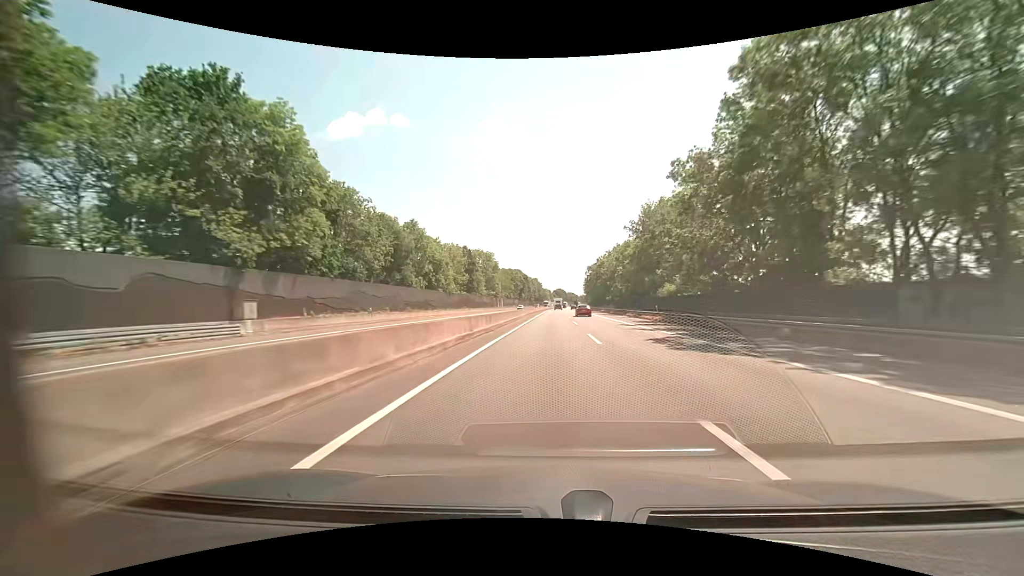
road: motorway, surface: asphalt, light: Day
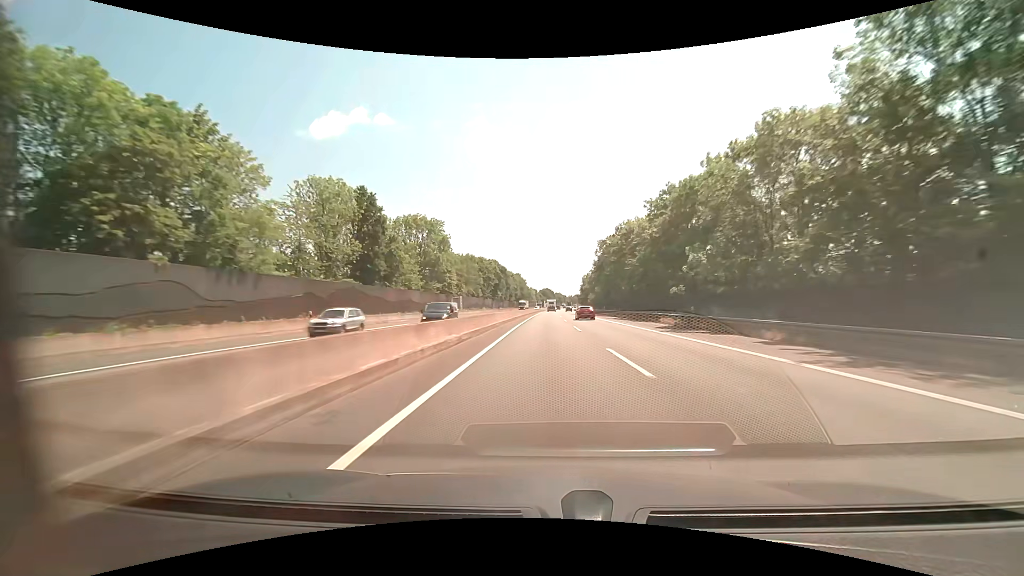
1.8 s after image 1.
(+0.7, +61.6) m; +2°
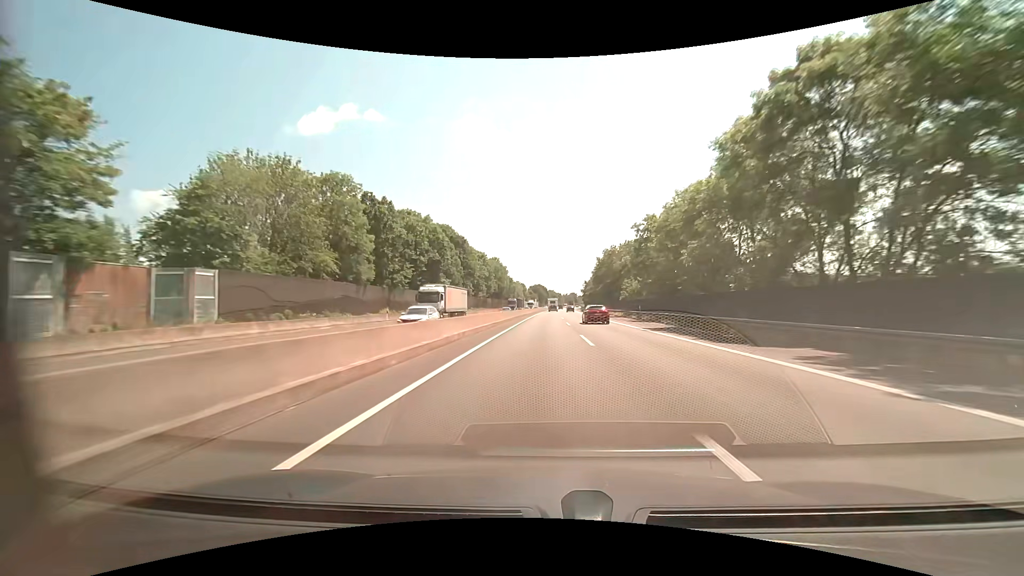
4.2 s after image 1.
(+0.8, +82.3) m; +1°
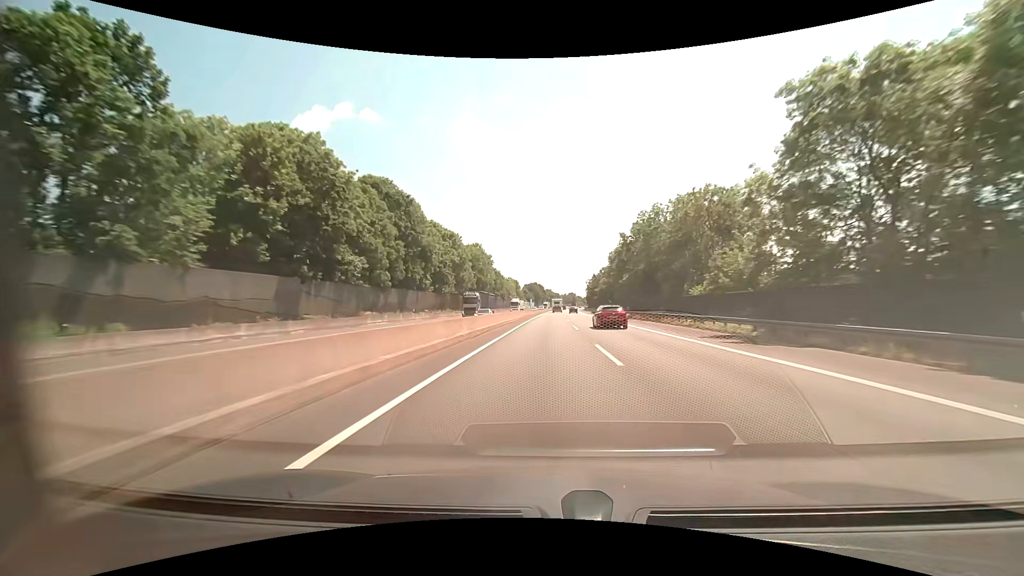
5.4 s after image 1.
(+0.3, +41.3) m; 0°
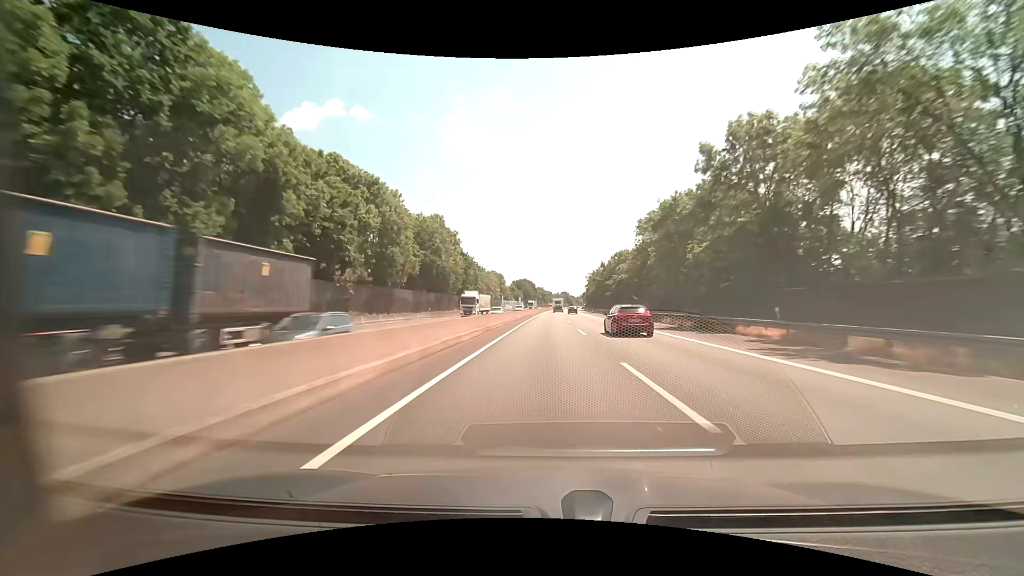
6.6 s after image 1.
(+0.3, +41.4) m; +1°
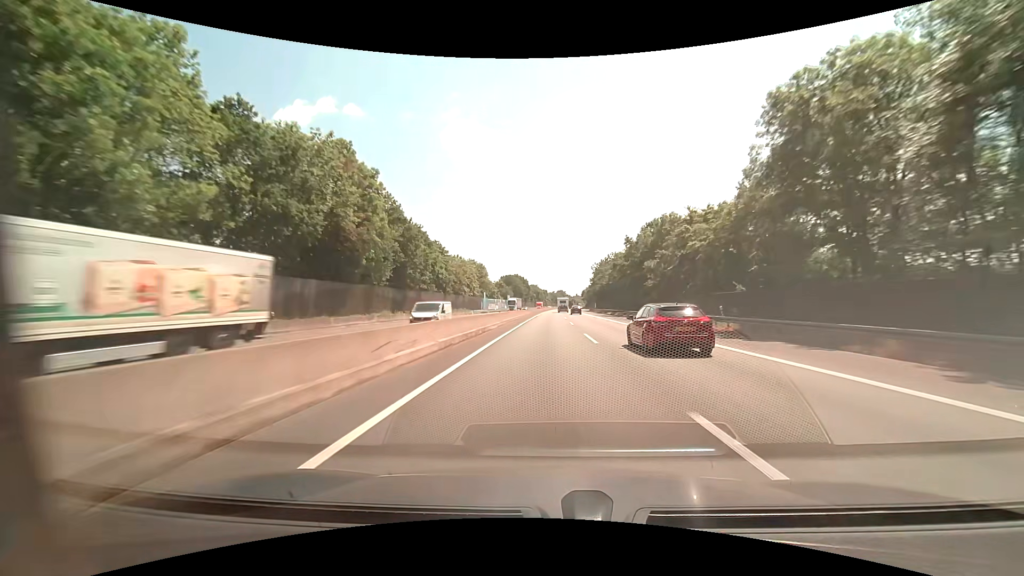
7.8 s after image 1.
(+0.4, +41.5) m; +1°
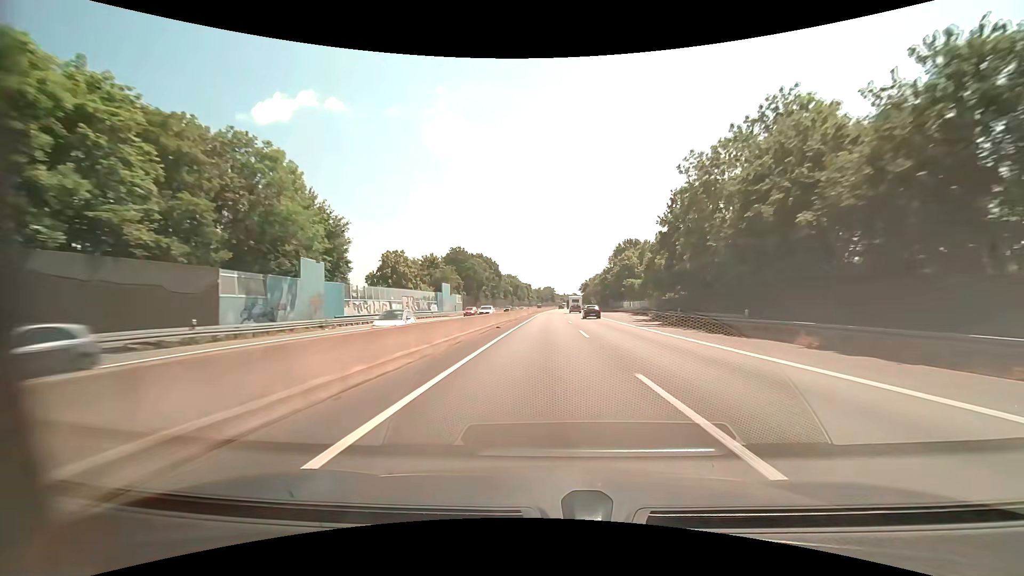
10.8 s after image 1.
(+1.3, +103.8) m; +1°
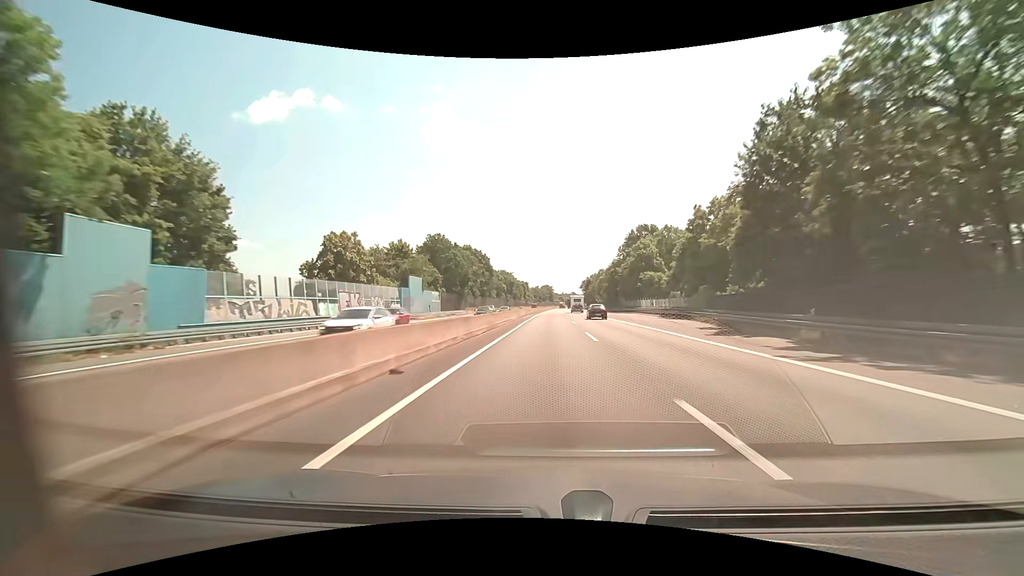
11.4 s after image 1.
(+0.1, +20.8) m; 0°
(0, +10) (0, +20) (0, +30) (0, +40) (0, +50) (0, +60) (+1, +70) (+1, +80) (+1, +90) (+1, +100) m
